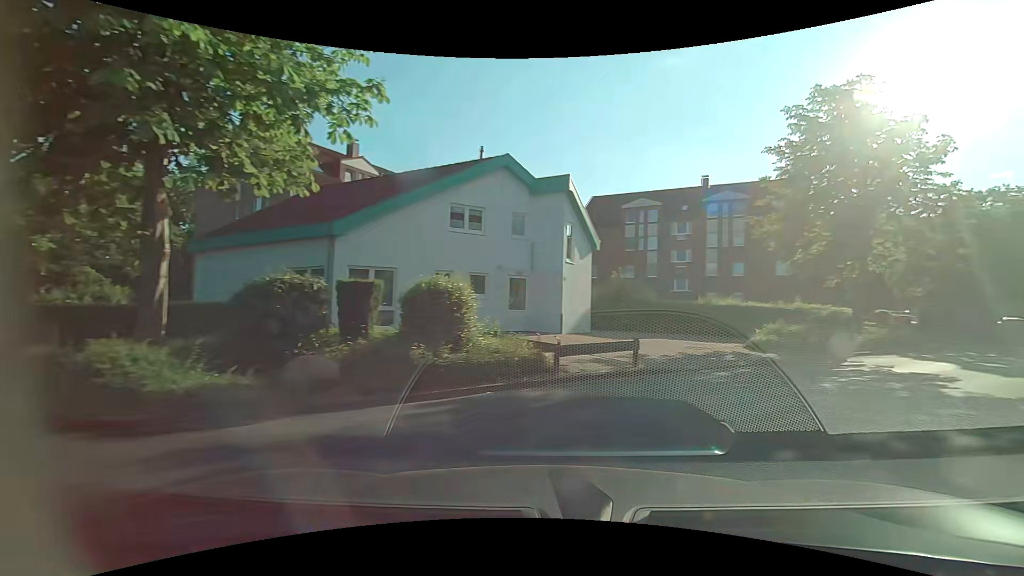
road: residential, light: Day
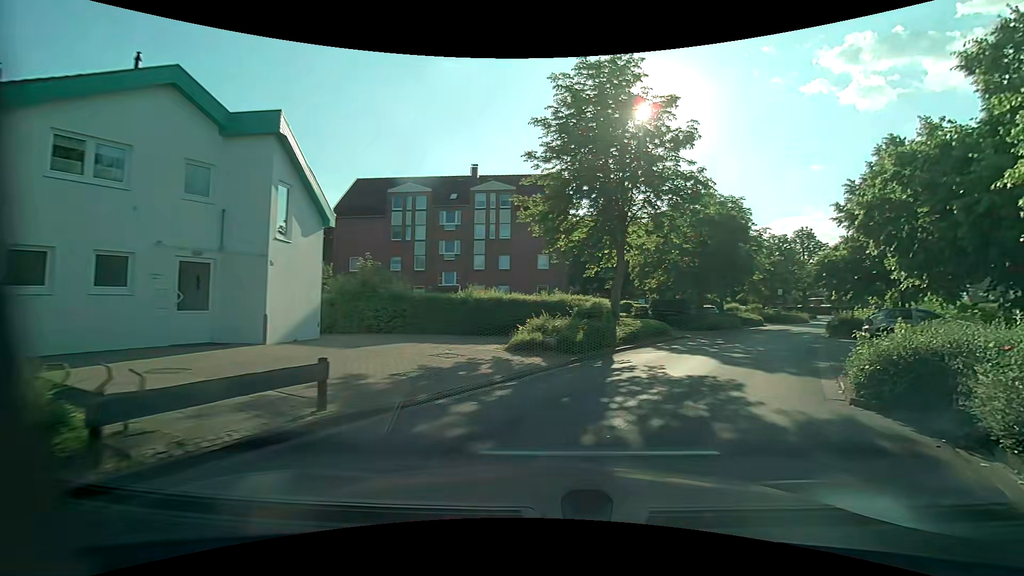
(+1.3, +5.4) m; +25°
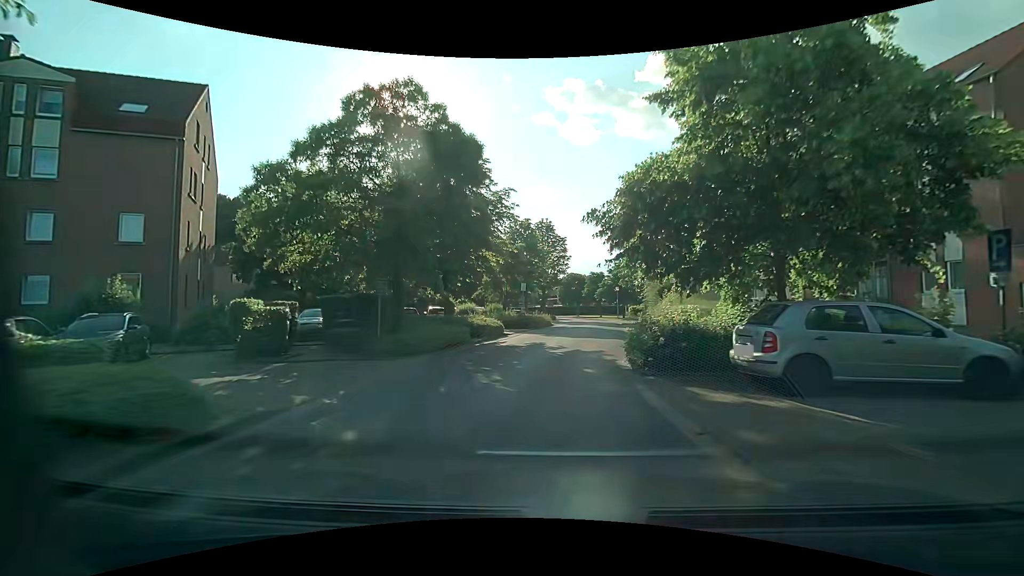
(+6.0, +17.6) m; +26°
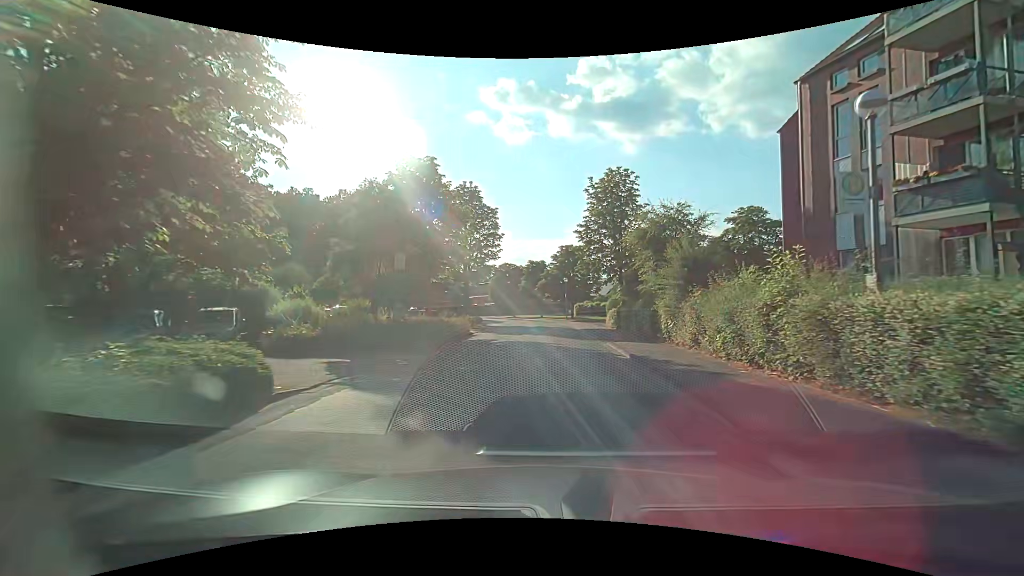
(+1.0, +19.3) m; +8°
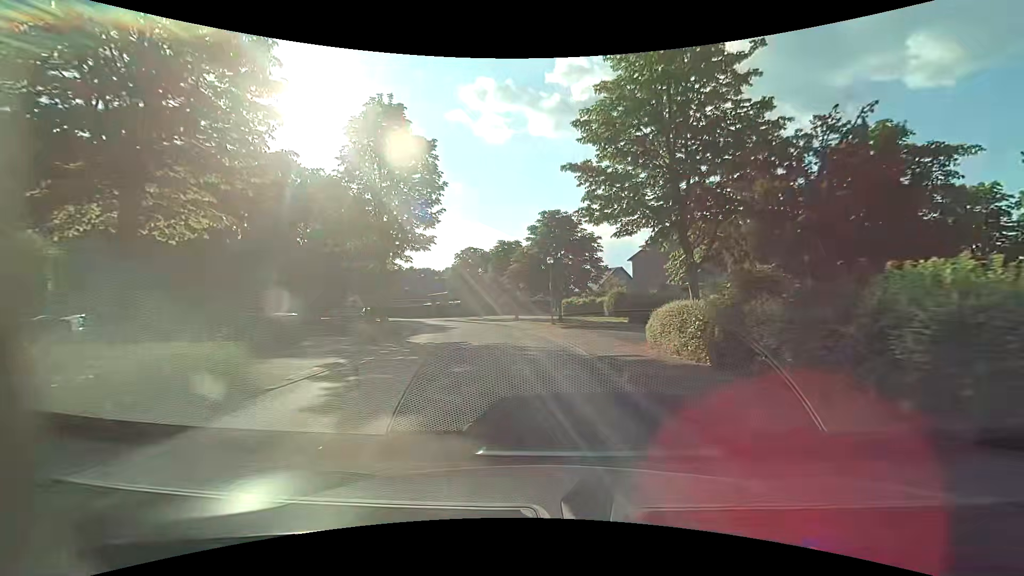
(+0.4, +19.6) m; +2°
